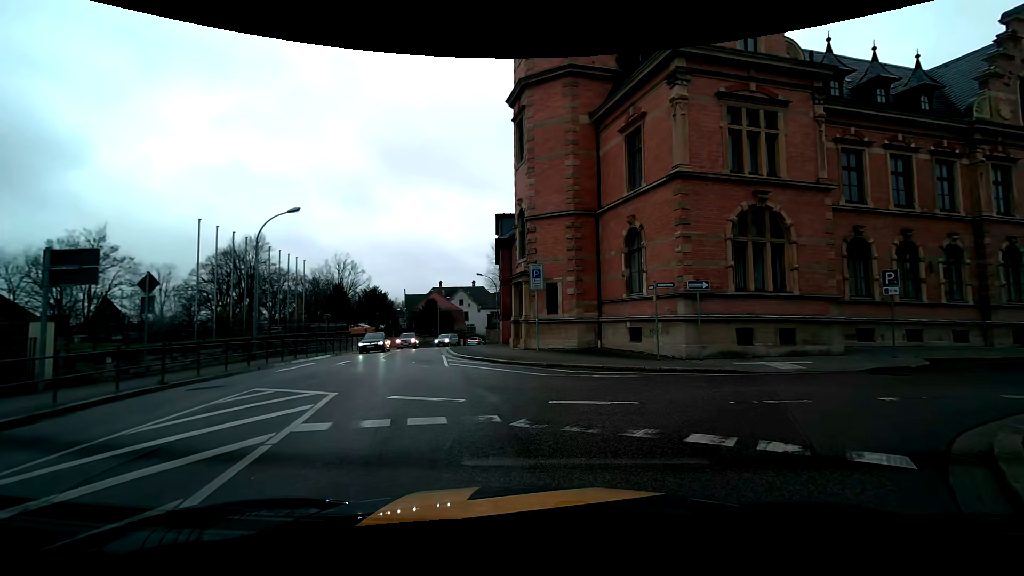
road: tertiary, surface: asphalt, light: Day
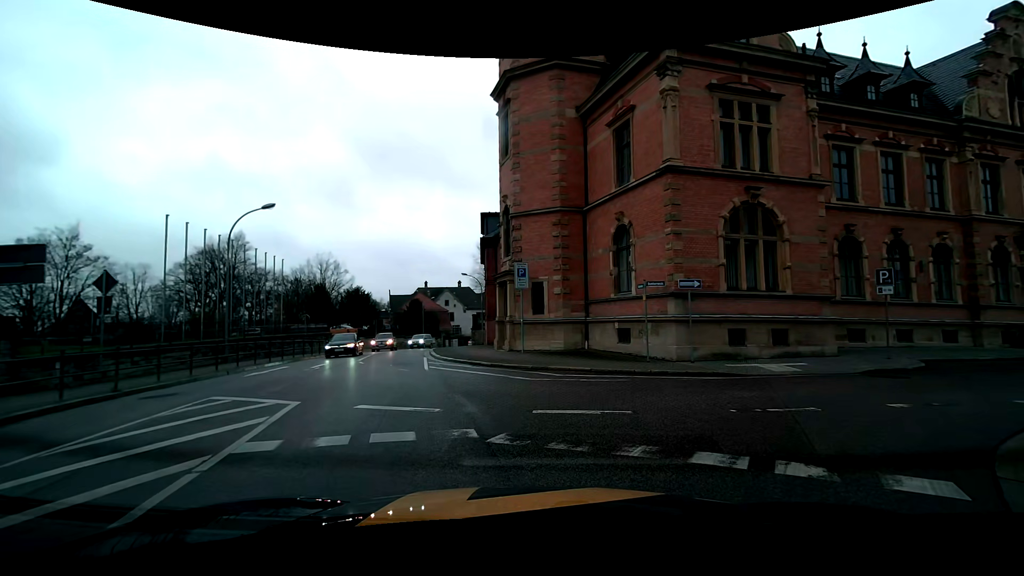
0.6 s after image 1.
(0.0, +0.8) m; +2°
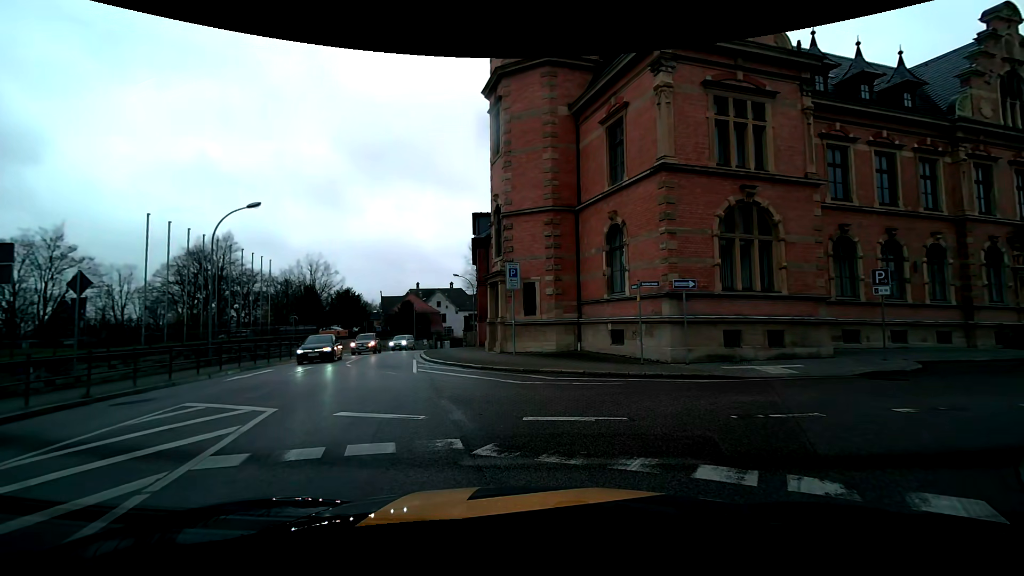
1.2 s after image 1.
(0.0, +0.4) m; 0°
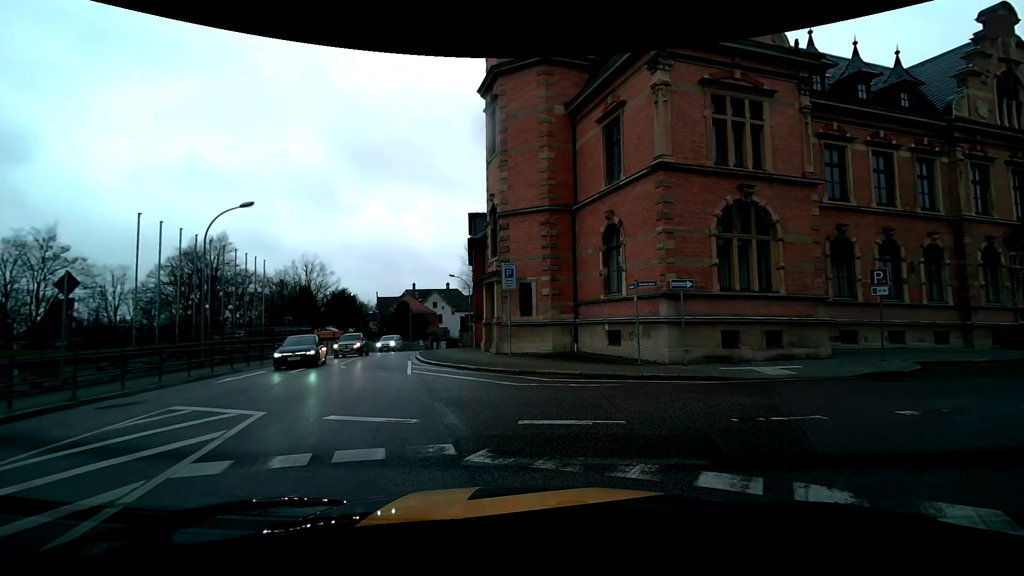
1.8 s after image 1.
(0.0, +0.2) m; 0°
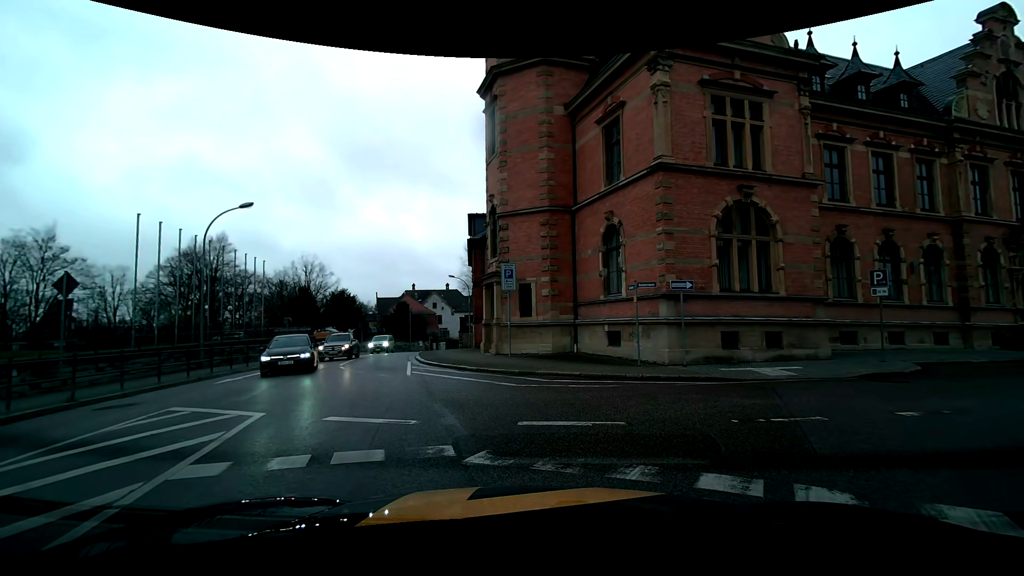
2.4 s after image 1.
(0.0, +0.1) m; 0°
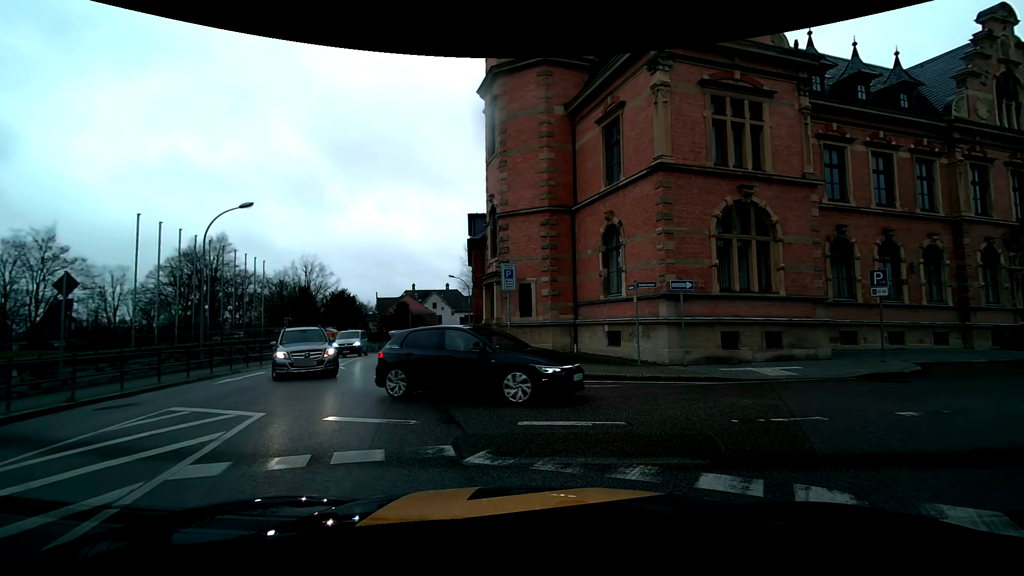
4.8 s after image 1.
(0.0, +0.1) m; 0°
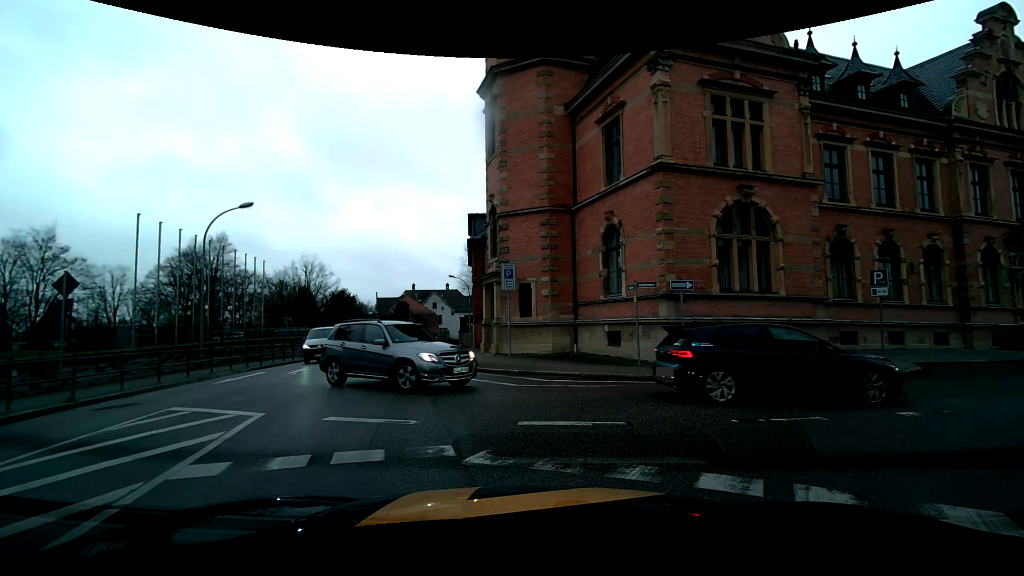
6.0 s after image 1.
(0.0, 0.0) m; 0°
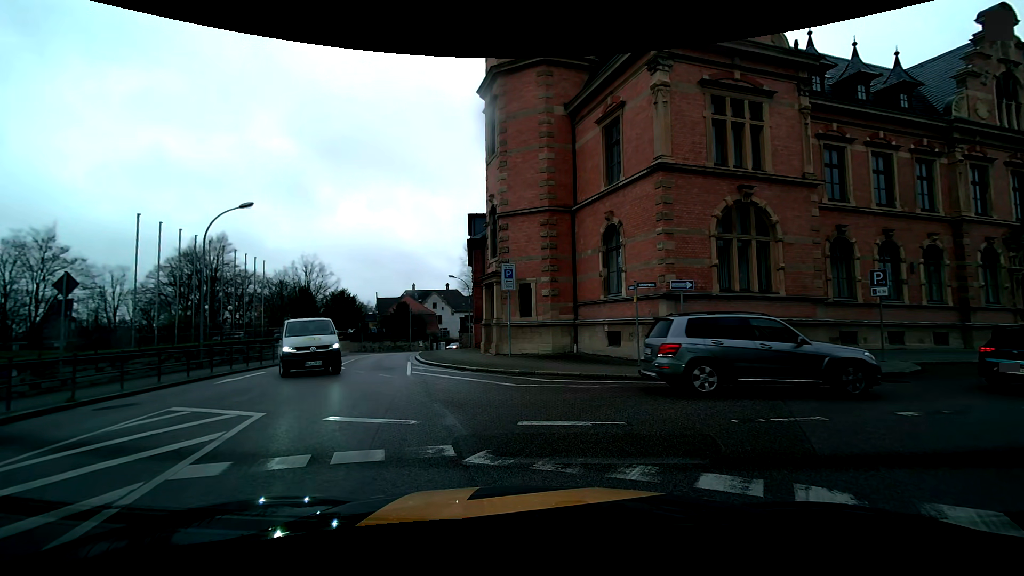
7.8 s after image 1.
(0.0, 0.0) m; 0°
(+3, +9) (+12, +14) (+21, +17) (+31, +20) (+40, +23) (+50, +26) (+60, +27) (+70, +27) (+80, +26) (+90, +27) m
